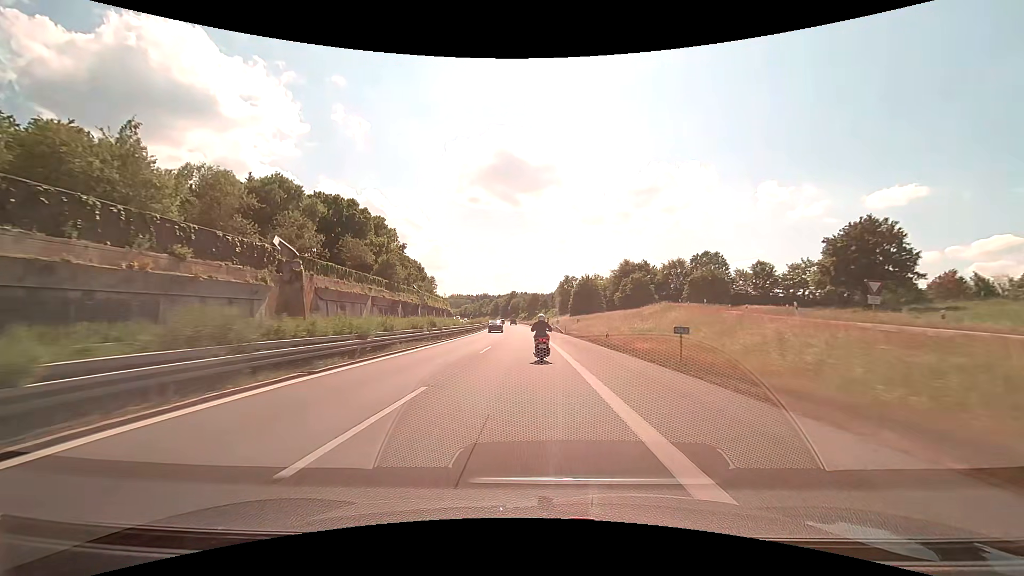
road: motorway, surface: asphalt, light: Day
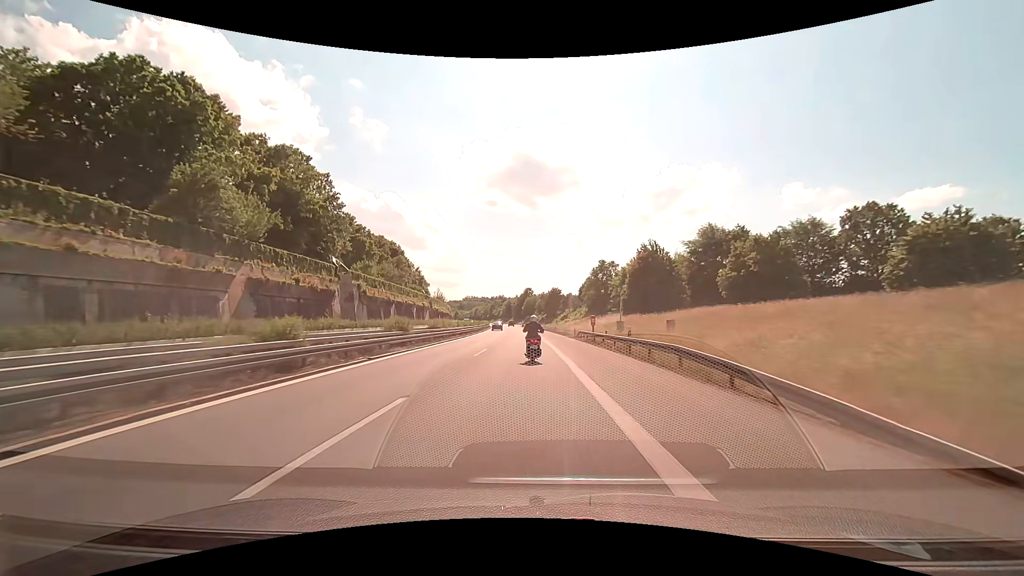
(-1.0, +55.3) m; -2°
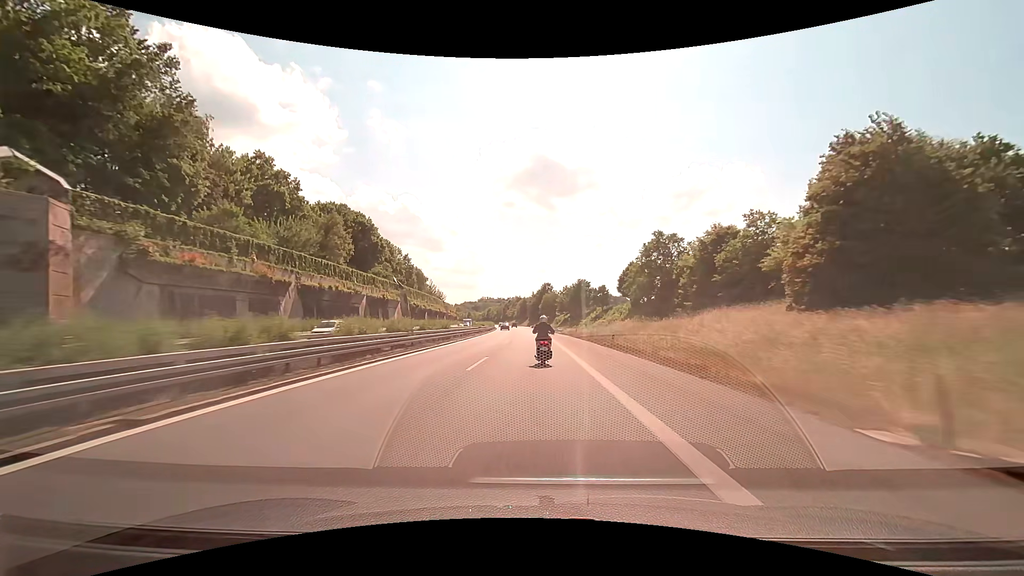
(-0.9, +42.1) m; -2°
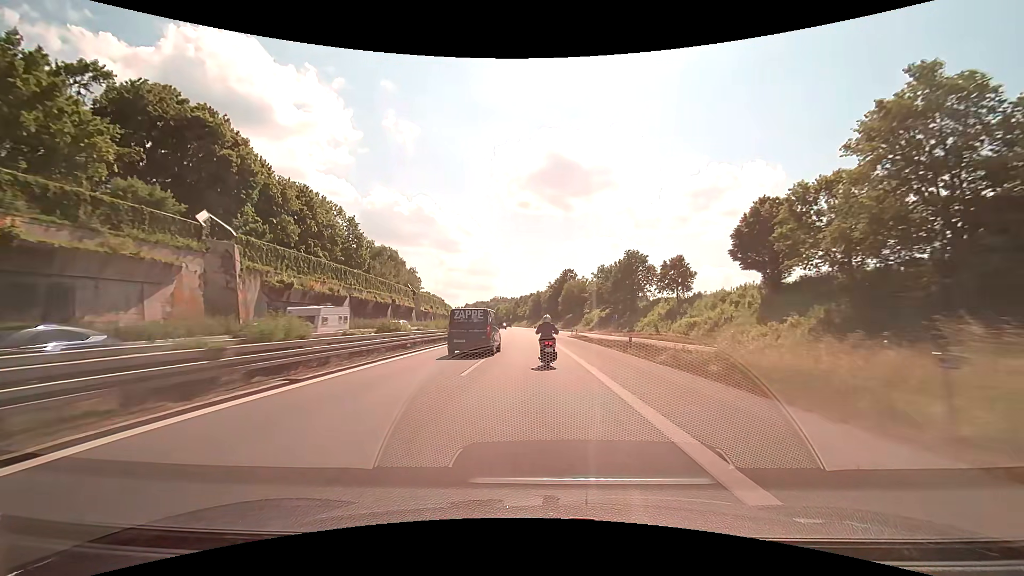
(-0.7, +55.7) m; -2°
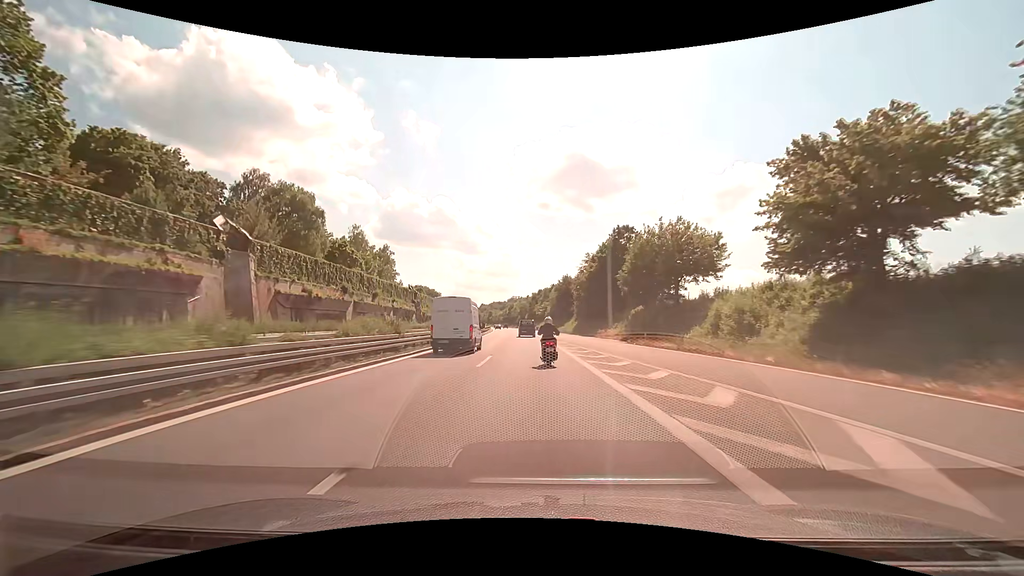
(-1.5, +68.5) m; -2°
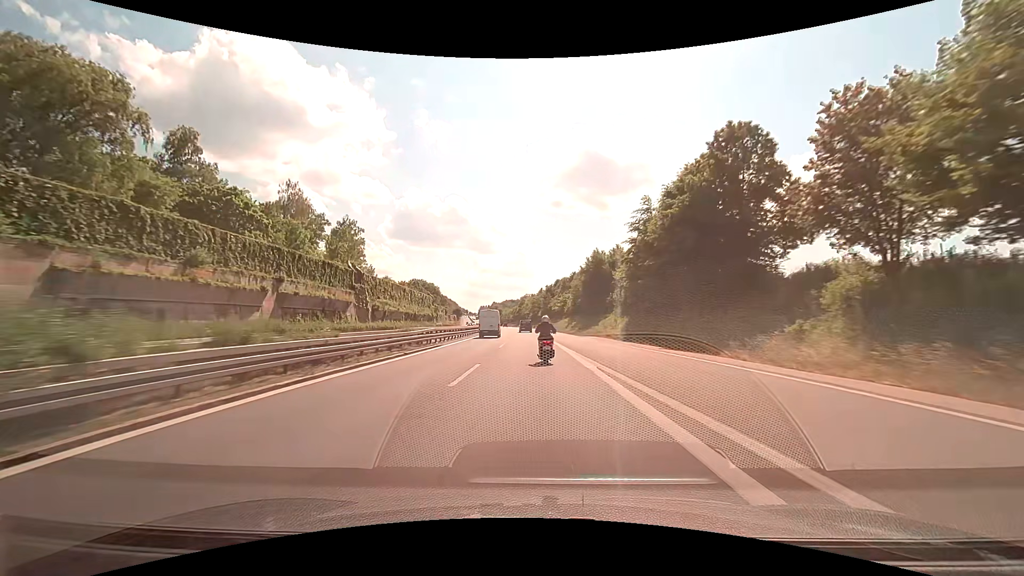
(-0.6, +41.7) m; -2°
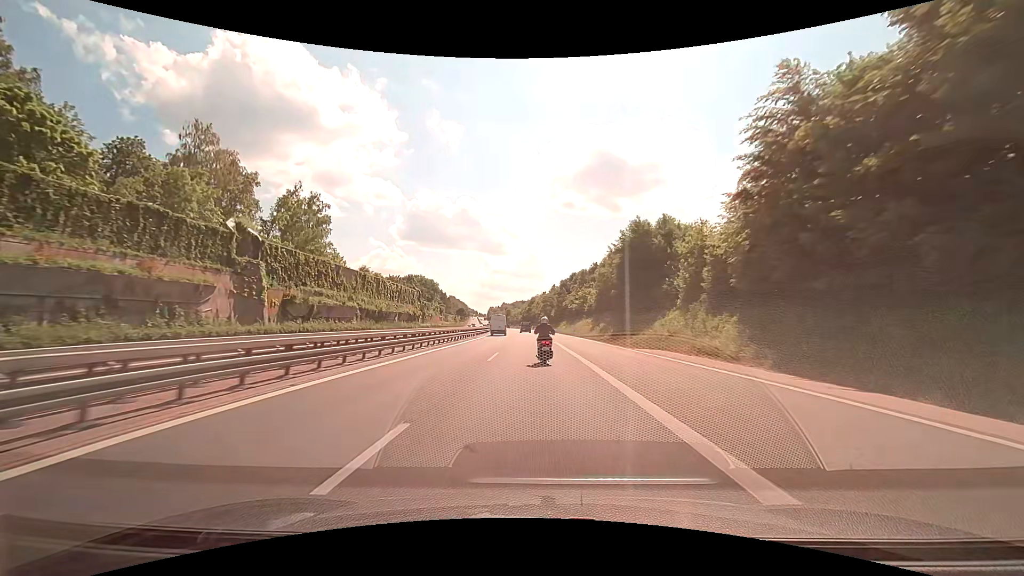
(-0.3, +28.1) m; -1°
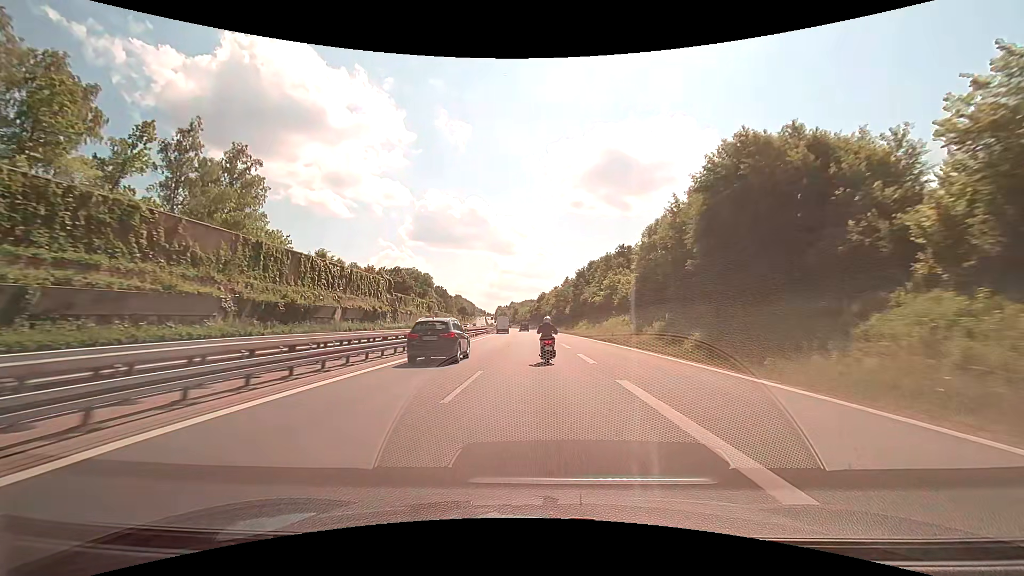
(-0.2, +28.3) m; -1°
(0, +10) (0, +20) (0, +30) (0, +40) (-1, +50) (-1, +60) (-1, +70) (-1, +80) (-2, +90) (-2, +100) m
